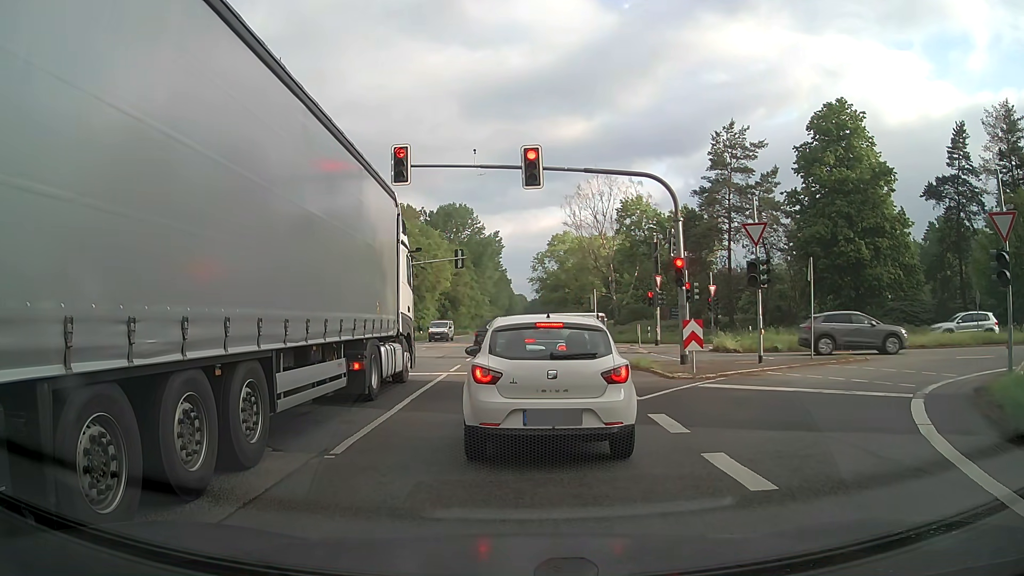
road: primary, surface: asphalt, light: Day
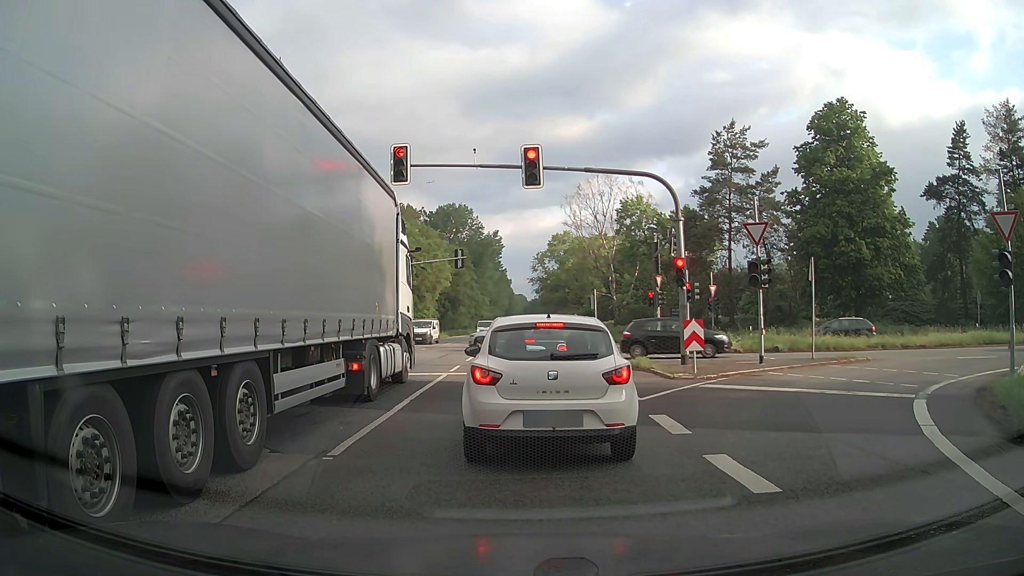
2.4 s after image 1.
(0.0, +0.2) m; 0°
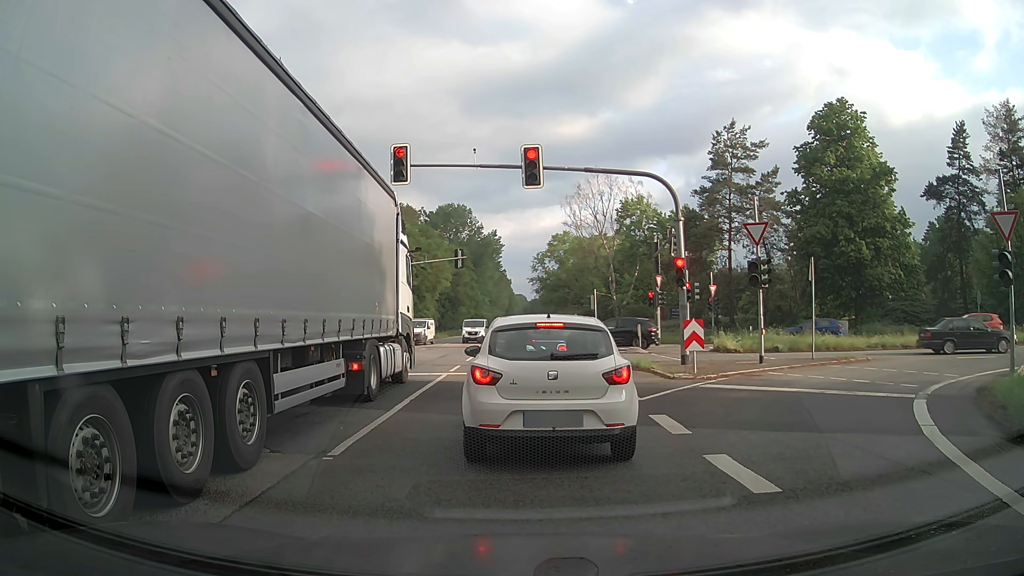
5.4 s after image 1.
(0.0, 0.0) m; 0°
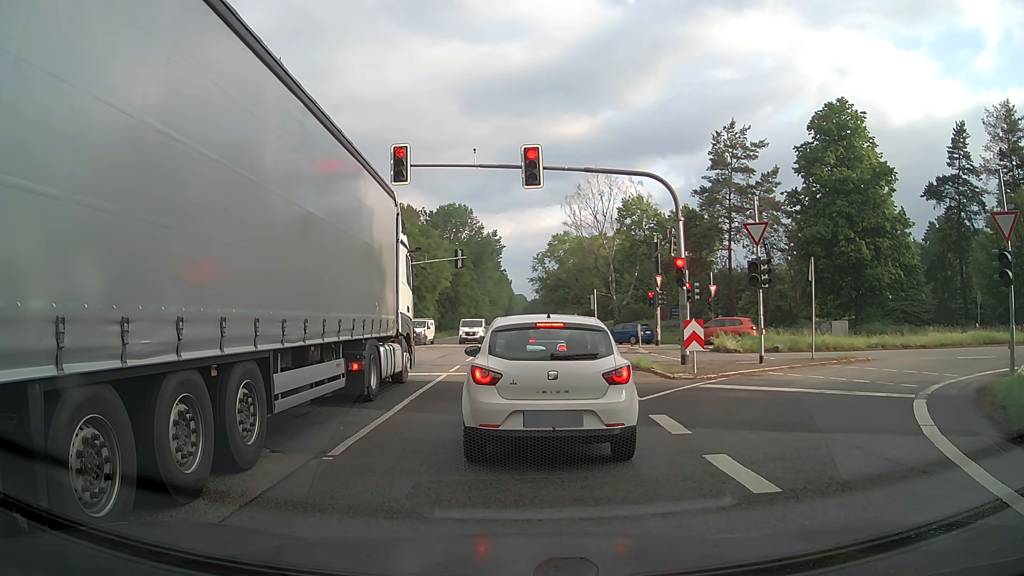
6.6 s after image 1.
(0.0, 0.0) m; 0°
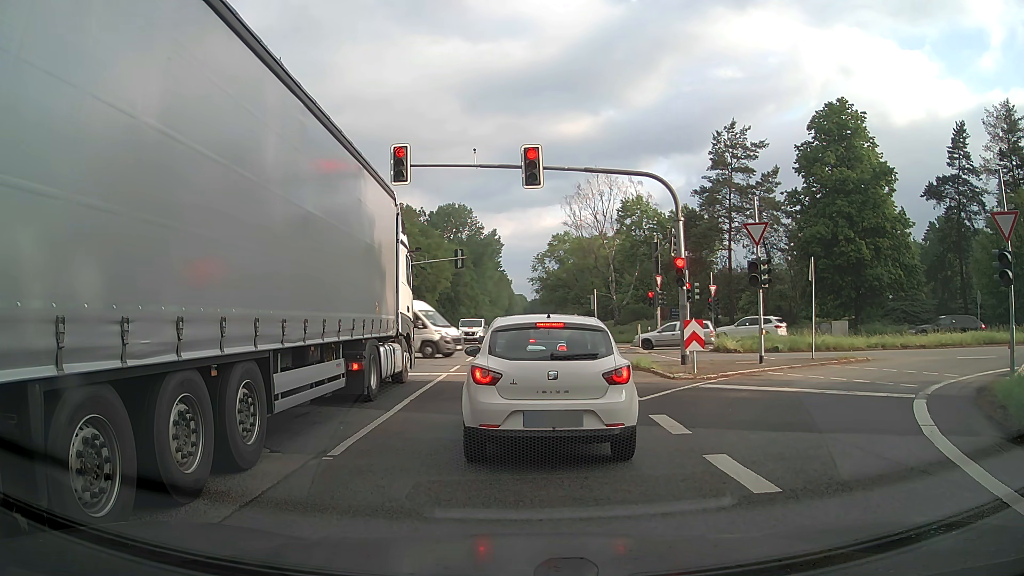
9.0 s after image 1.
(0.0, 0.0) m; 0°
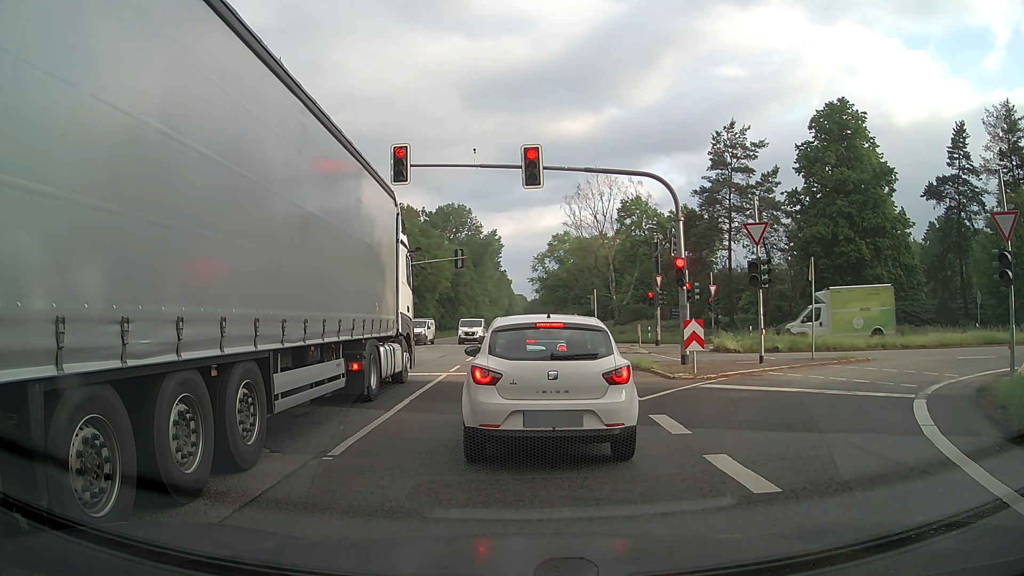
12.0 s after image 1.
(0.0, 0.0) m; 0°
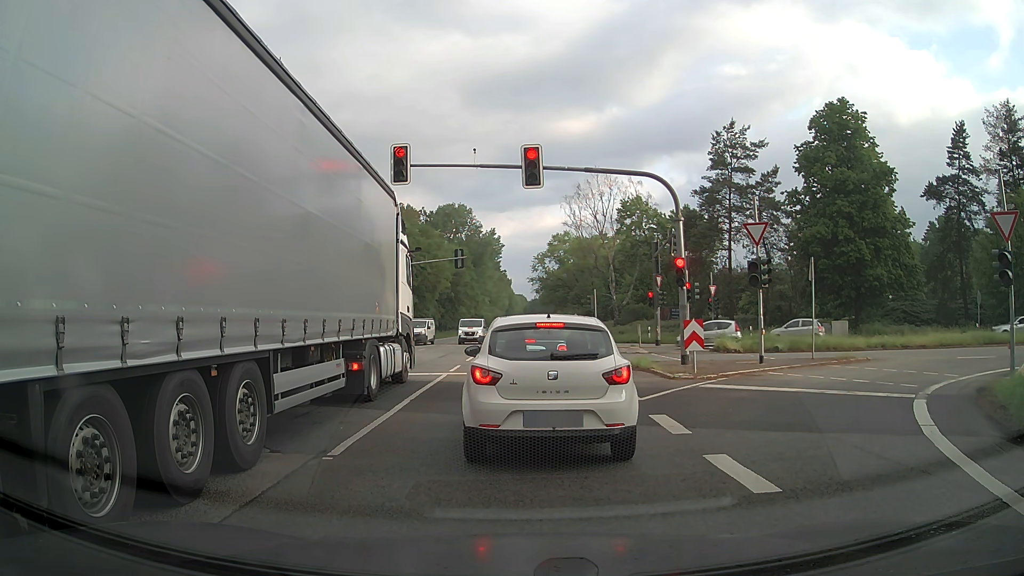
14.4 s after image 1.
(0.0, 0.0) m; 0°
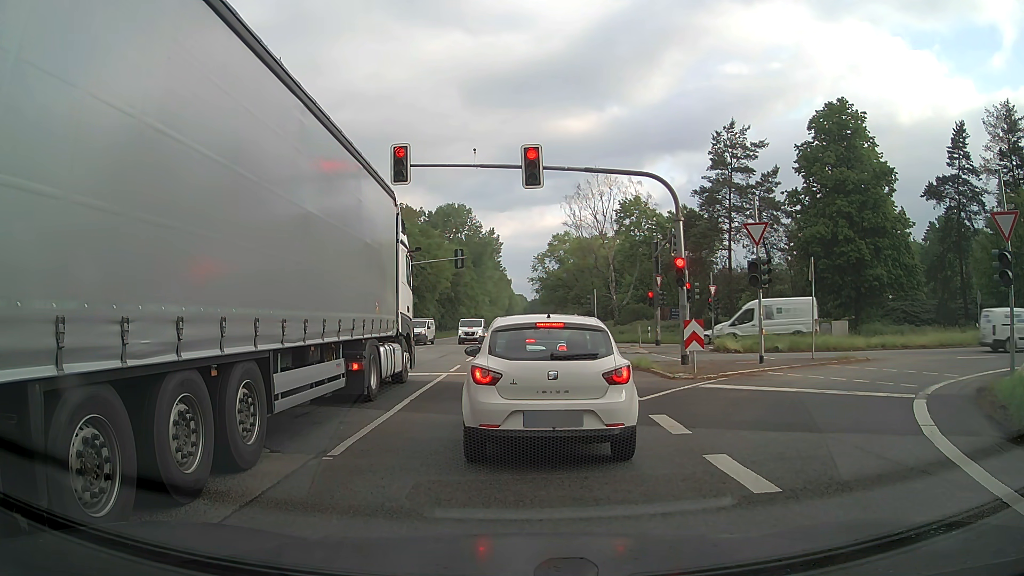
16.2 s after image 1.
(0.0, 0.0) m; 0°
(0, +10) (-1, +20) (-1, +30) (-2, +40) (-2, +50) (-3, +60) (-3, +70) (-4, +80) (-4, +90) (-4, +100) m
